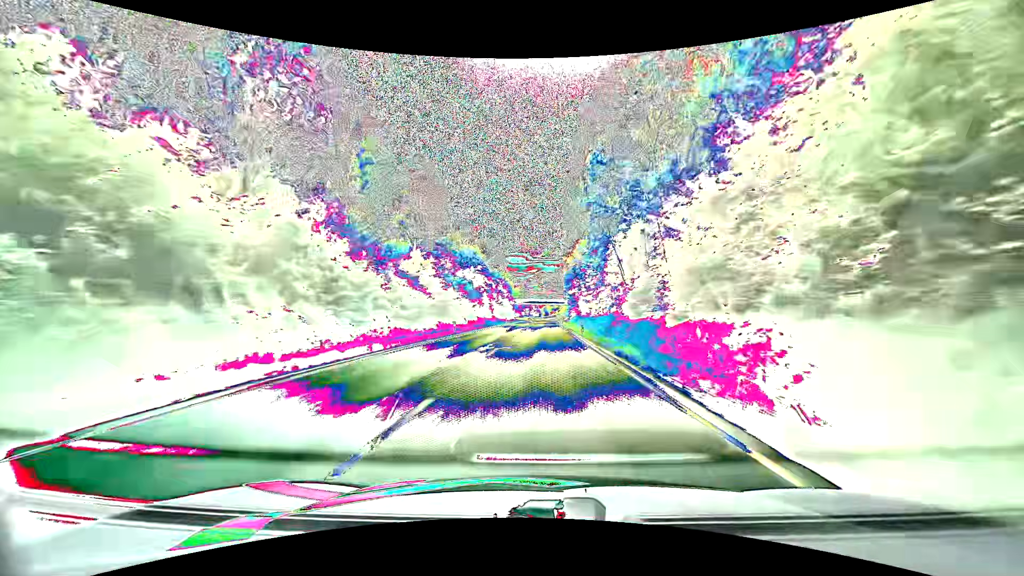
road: primary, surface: asphalt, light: Day
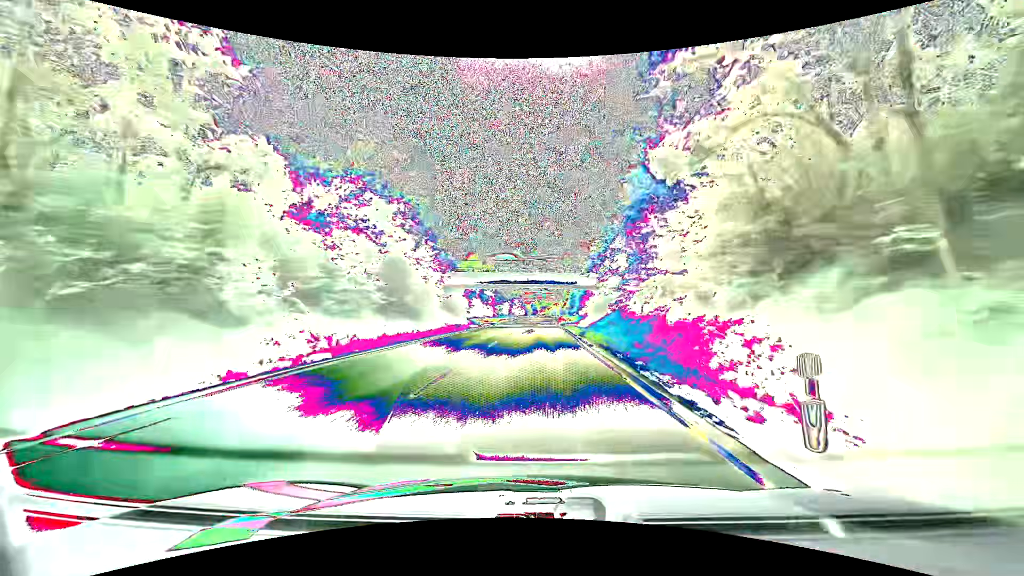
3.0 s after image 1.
(+1.7, +82.5) m; +2°
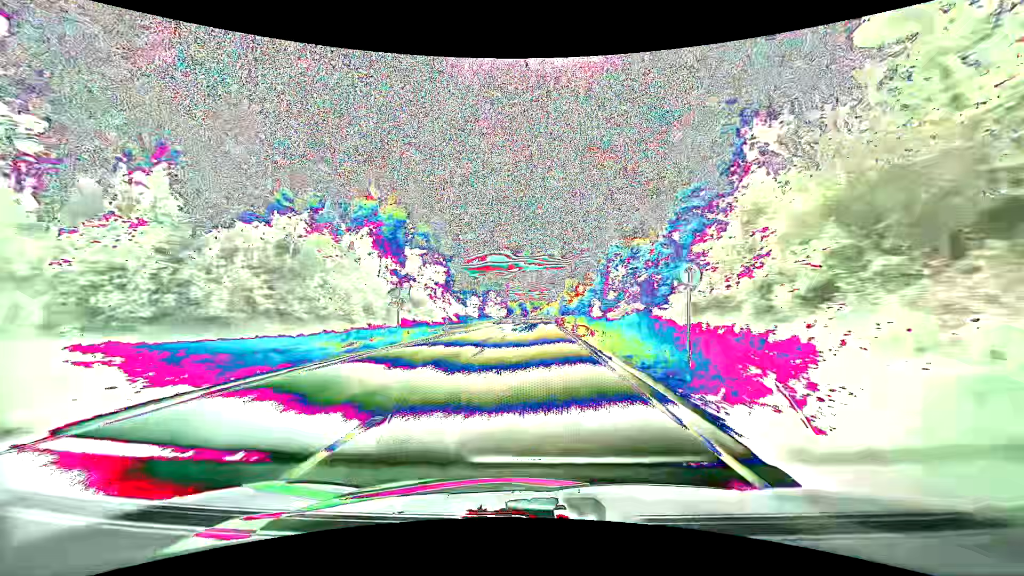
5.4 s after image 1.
(+0.7, +67.0) m; +1°
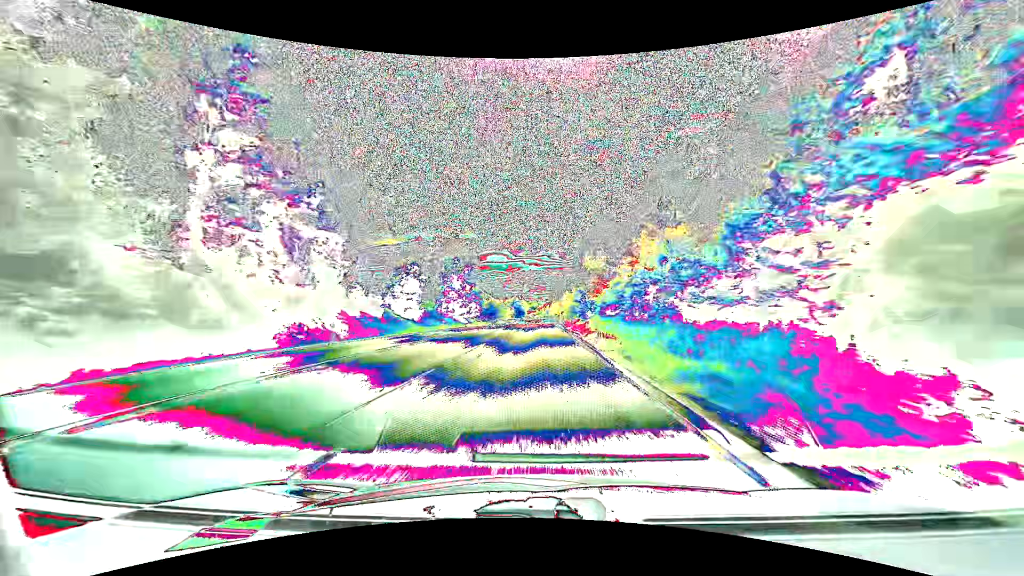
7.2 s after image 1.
(+0.1, +50.8) m; 0°
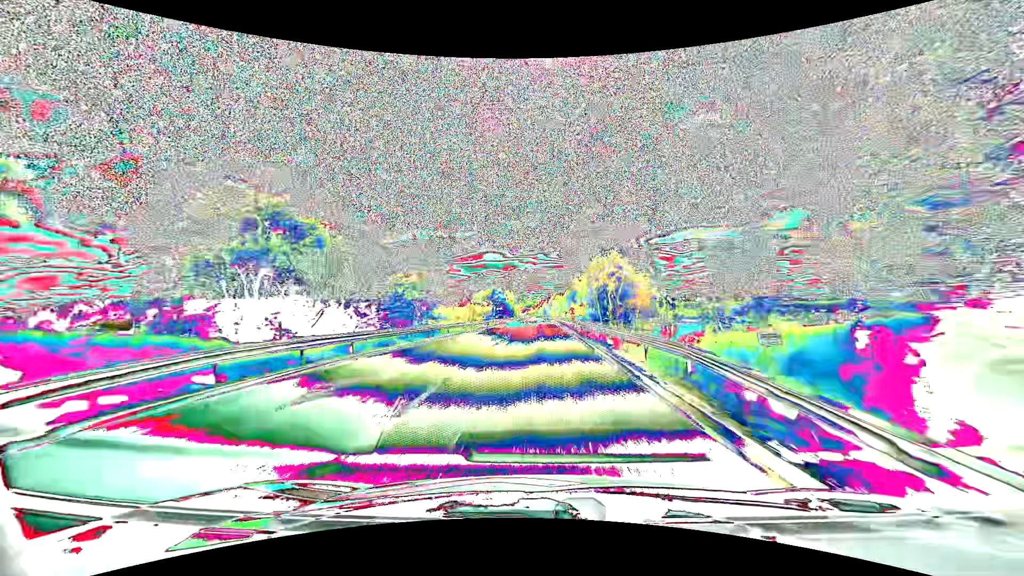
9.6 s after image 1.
(+0.4, +68.5) m; +1°
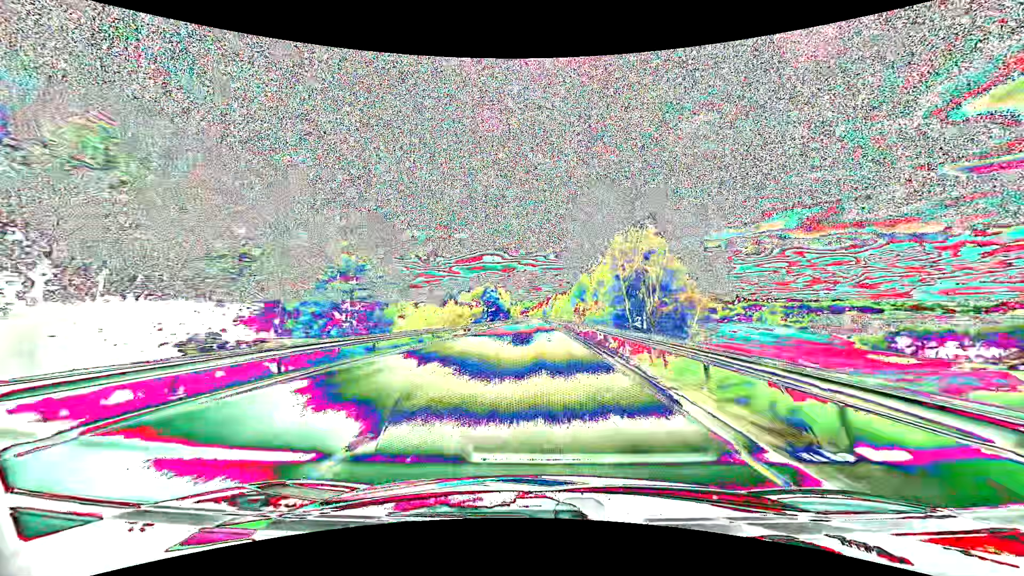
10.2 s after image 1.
(0.0, +17.2) m; 0°
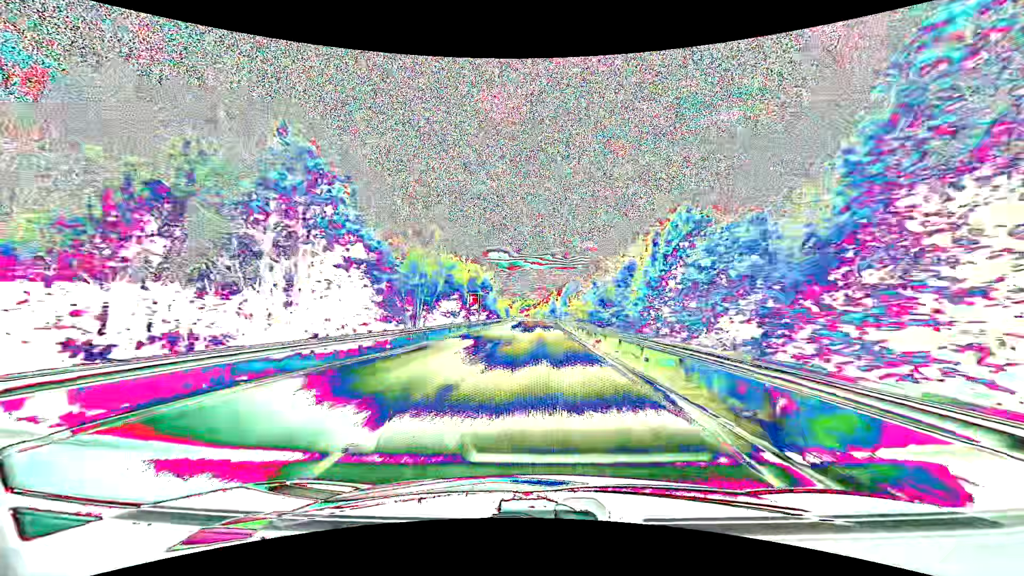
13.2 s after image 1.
(-0.1, +86.8) m; 0°
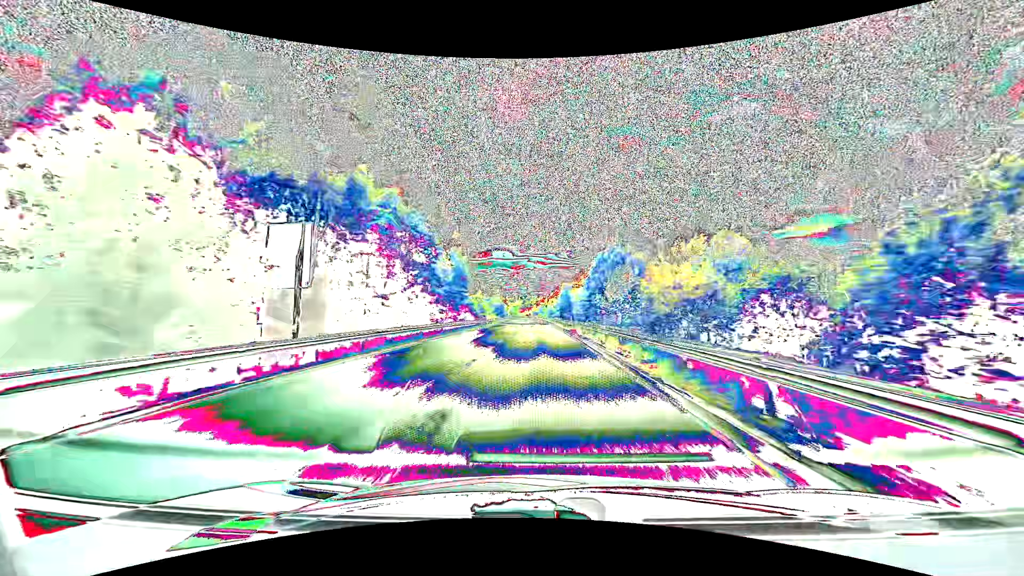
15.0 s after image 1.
(-0.2, +52.2) m; 0°
(0, +10) (0, +20) (0, +30) (0, +40) (0, +50) (0, +60) (-1, +70) (-1, +80) (-1, +90) (-1, +100) m
